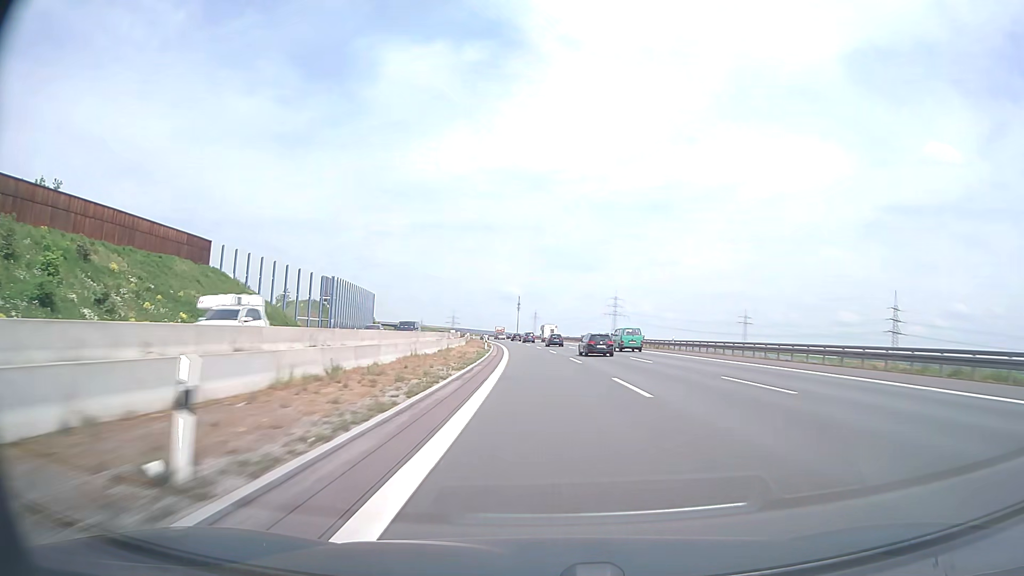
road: motorway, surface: asphalt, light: Day
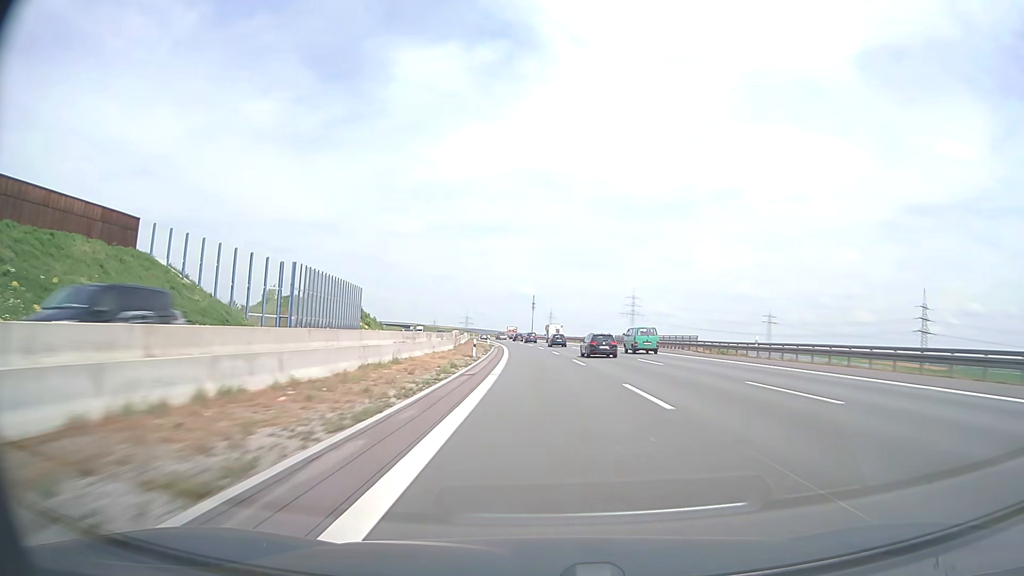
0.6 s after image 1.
(-0.2, +20.5) m; -1°
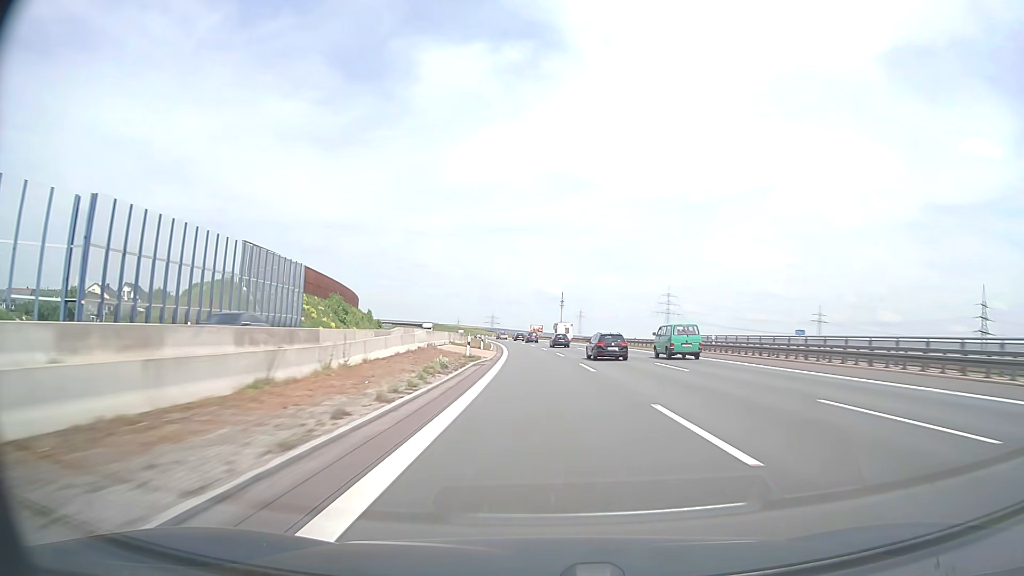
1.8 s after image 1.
(-0.8, +41.0) m; -2°
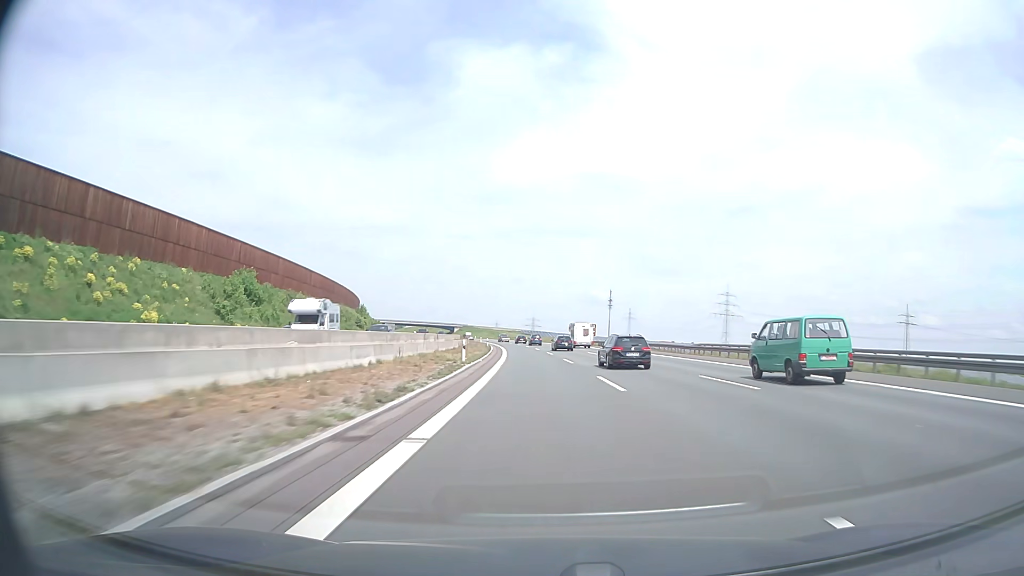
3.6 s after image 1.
(-2.0, +61.7) m; -4°
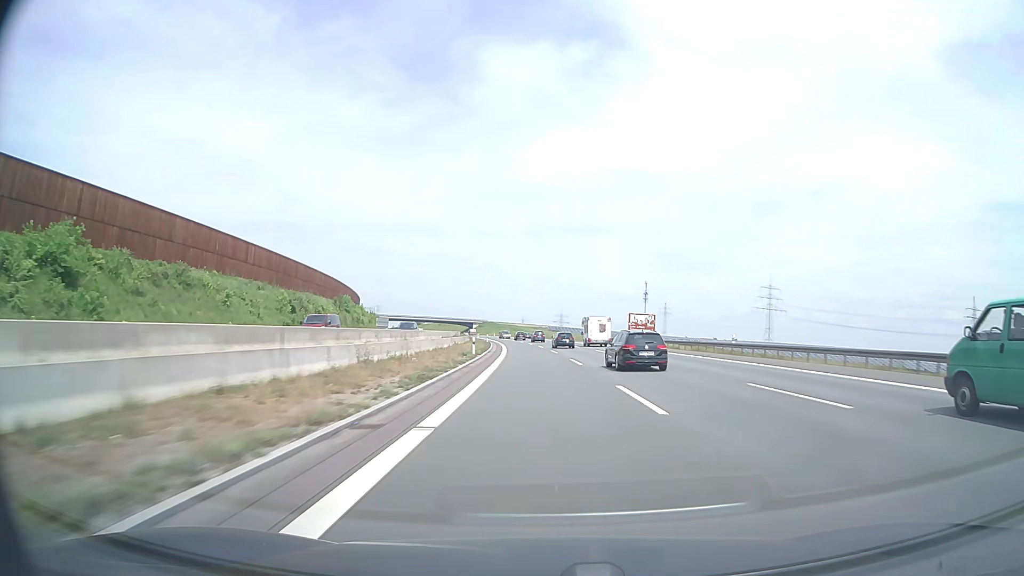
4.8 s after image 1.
(-0.9, +41.1) m; -2°
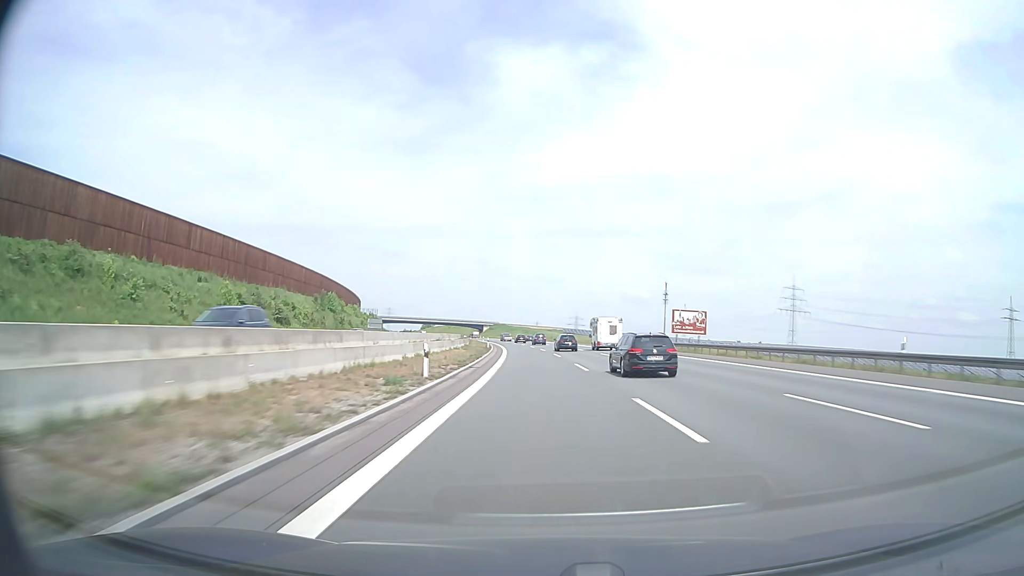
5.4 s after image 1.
(-0.2, +20.6) m; -1°
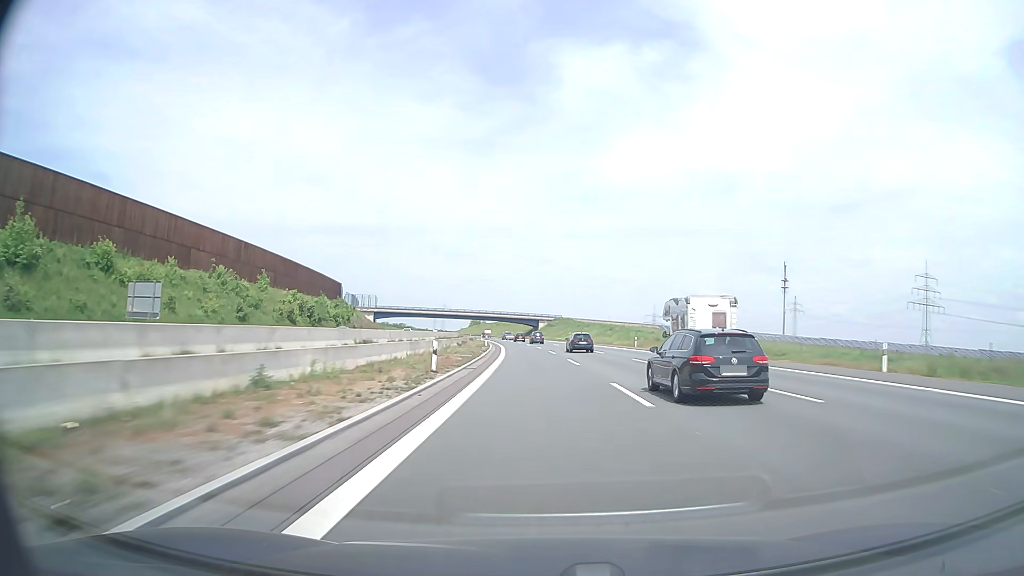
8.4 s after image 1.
(-5.4, +103.0) m; -6°
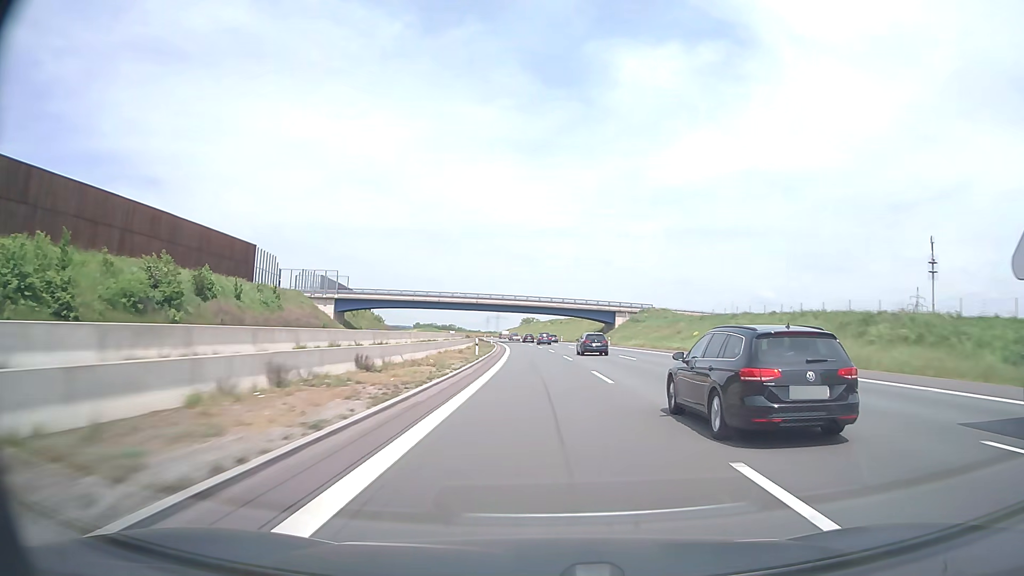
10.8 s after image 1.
(-3.5, +82.9) m; -5°
(0, +10) (0, +20) (-1, +30) (-1, +40) (-1, +50) (-2, +60) (-3, +70) (-3, +80) (-4, +90) (-5, +100) m
